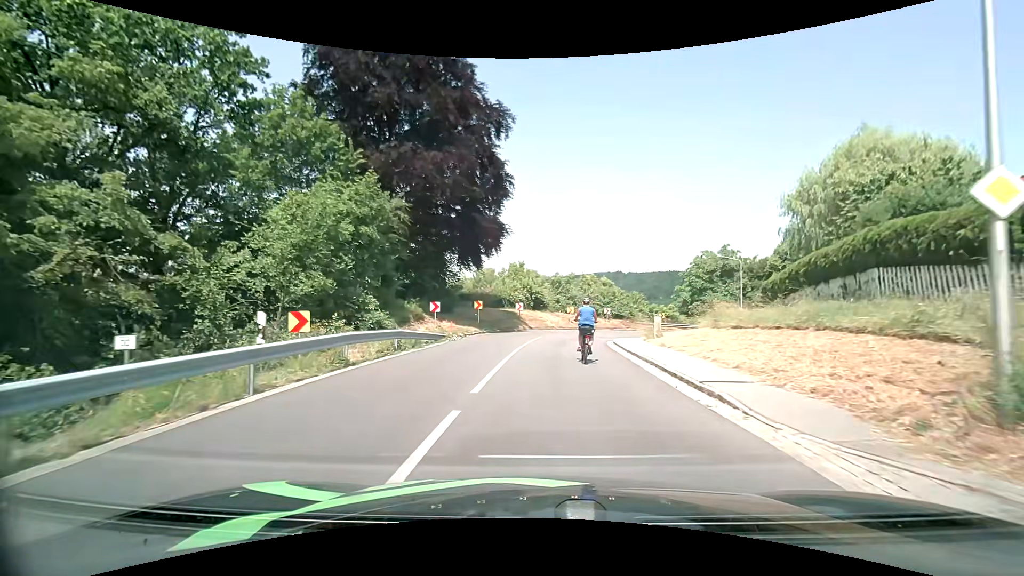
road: tertiary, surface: asphalt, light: Day
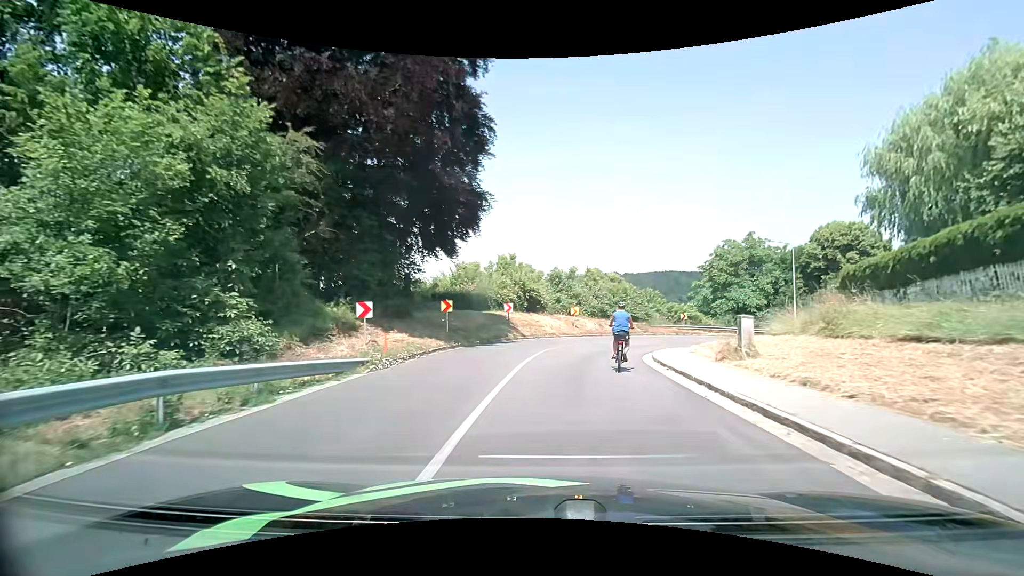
(0.0, +10.2) m; 0°
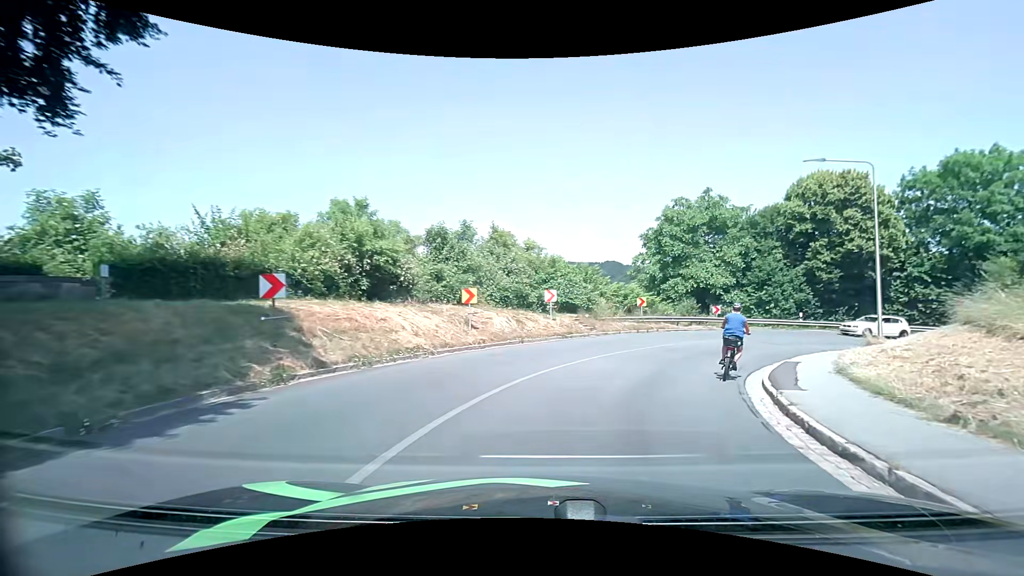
(+1.2, +19.5) m; +11°
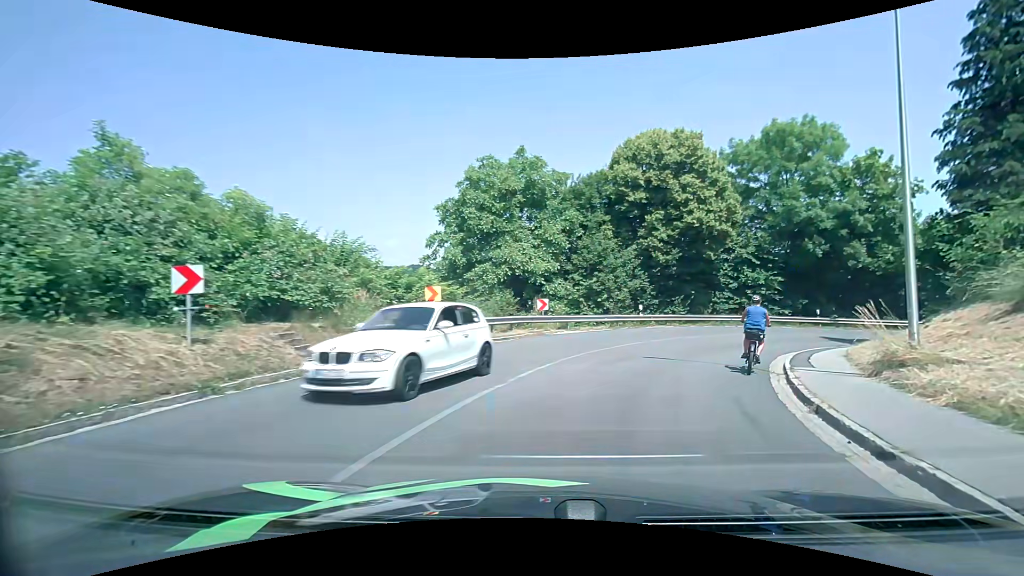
(+2.3, +13.7) m; +22°
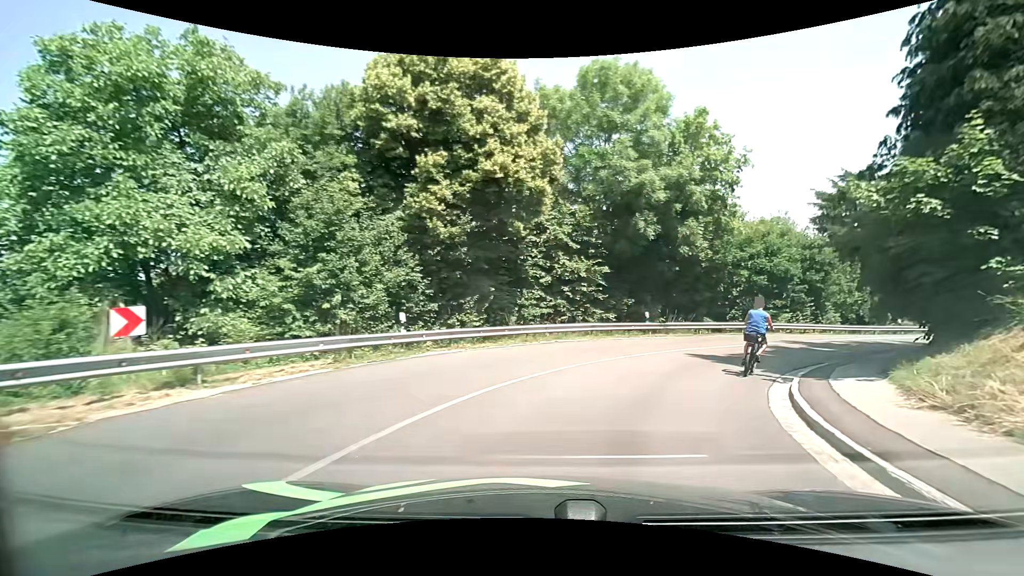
(+2.7, +13.5) m; +23°
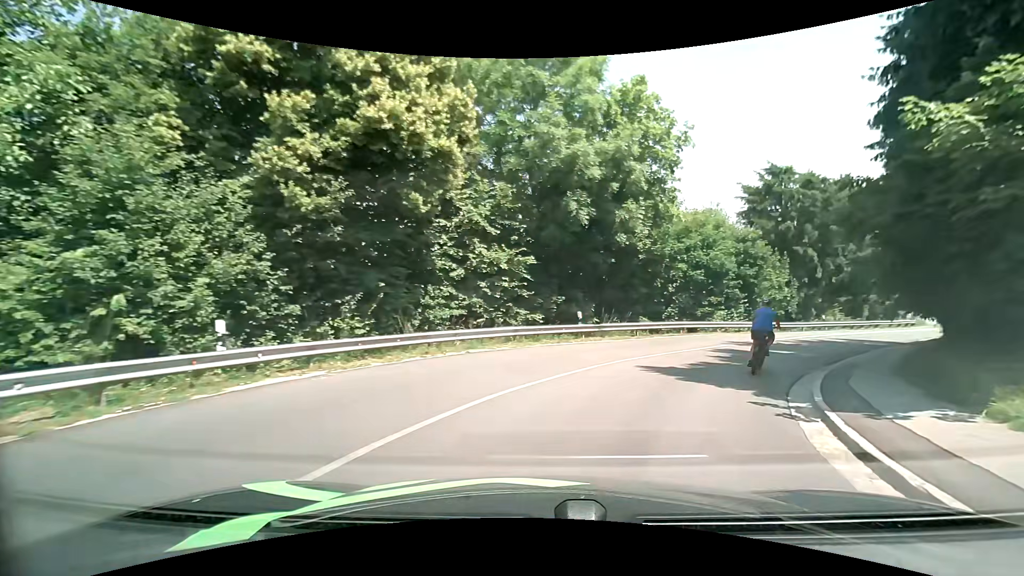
(+0.3, +4.6) m; +9°
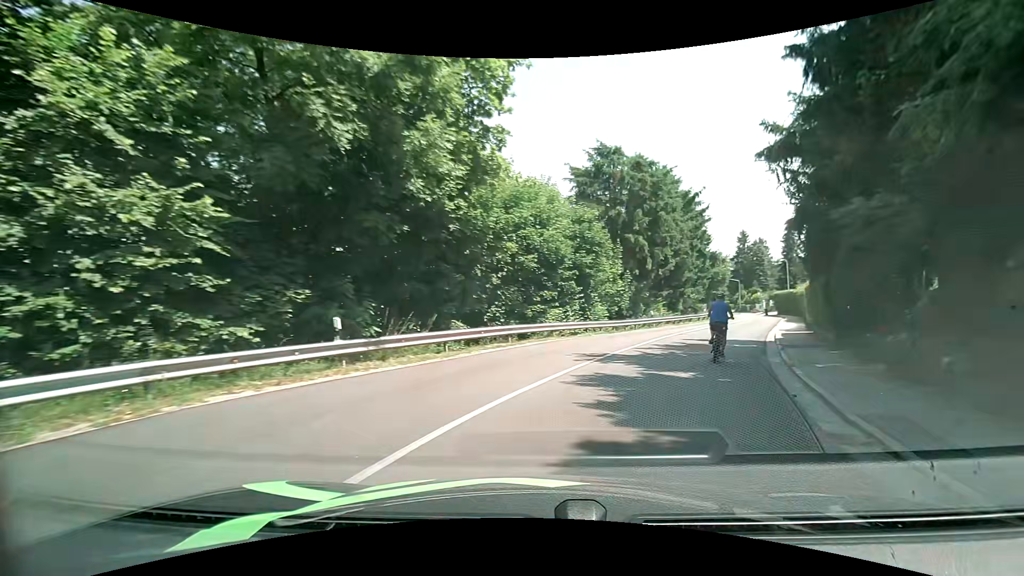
(+1.4, +9.2) m; +18°
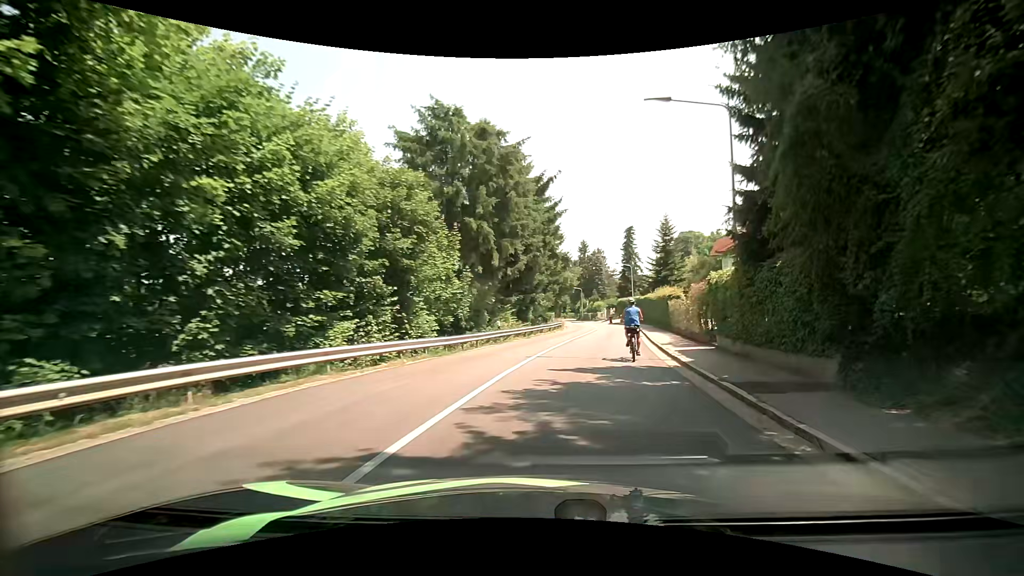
(+1.5, +9.3) m; +18°
(+1, +10) (+2, +20) (+4, +30) (+6, +40) (+7, +49) (+9, +59) (+9, +69) (+9, +79) (+9, +89) (+9, +99) m
